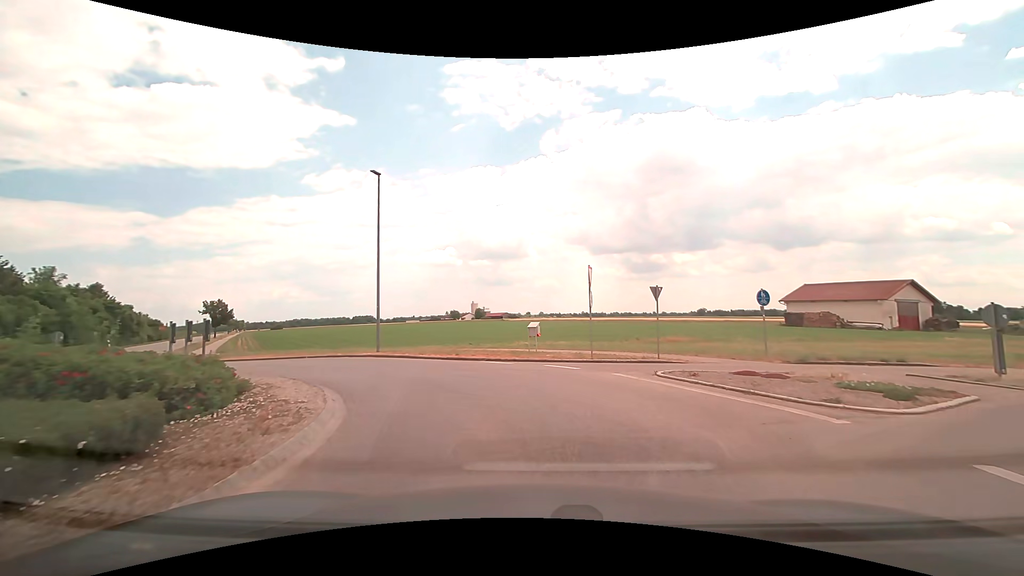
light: Day
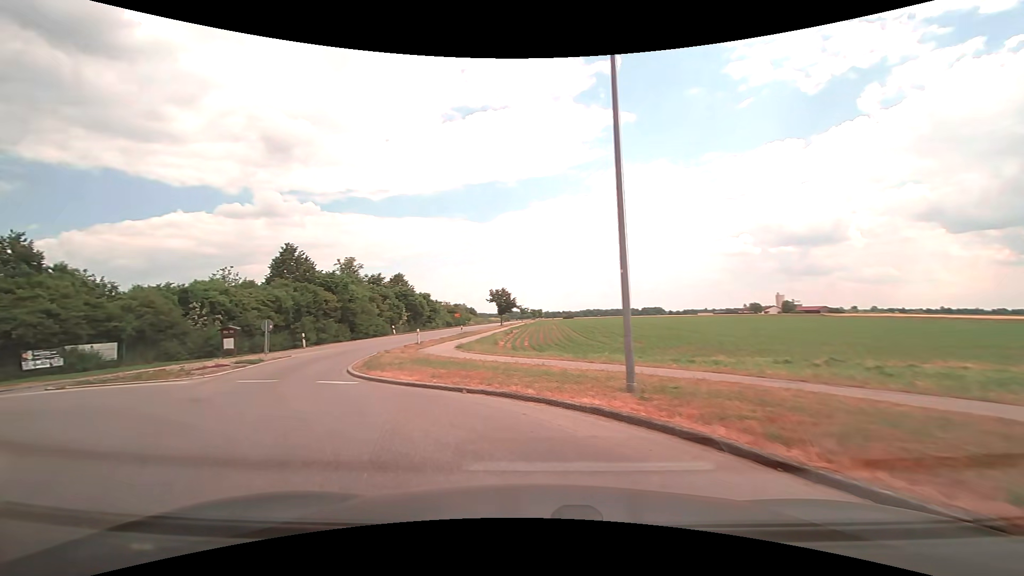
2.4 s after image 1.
(-2.8, +14.1) m; -32°
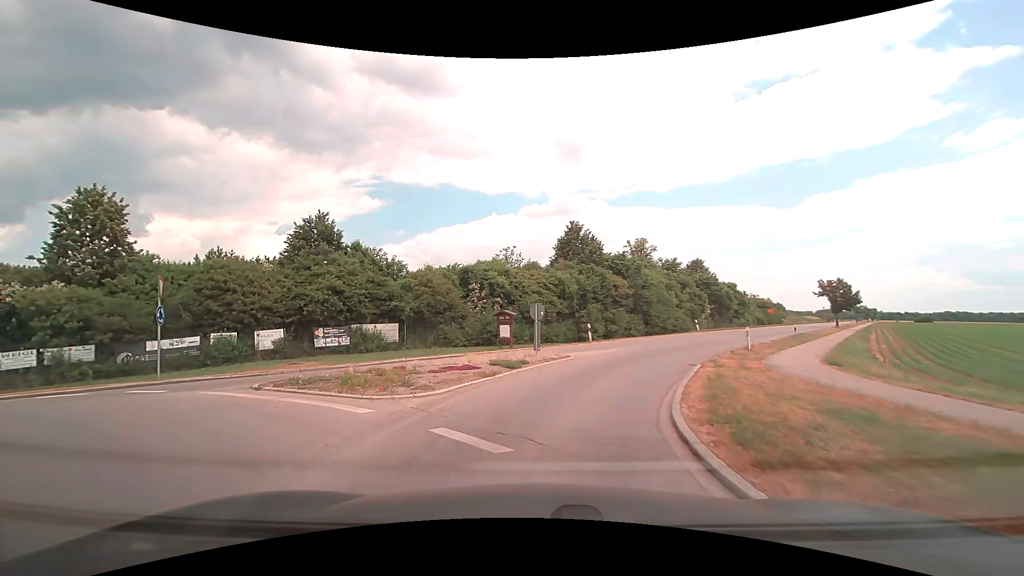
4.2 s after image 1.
(-3.0, +9.1) m; -33°
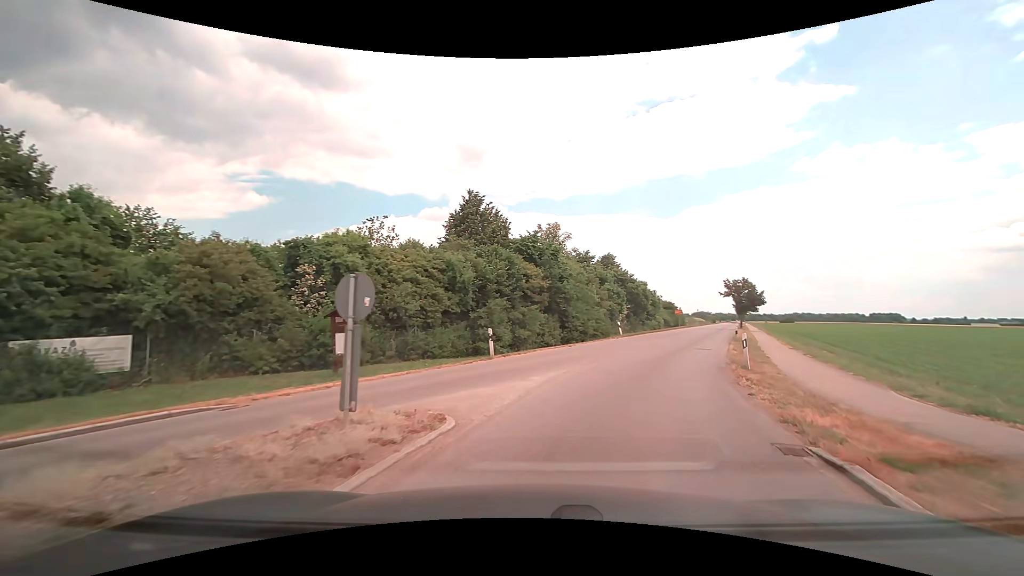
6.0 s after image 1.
(+0.5, +11.1) m; +11°
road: tertiary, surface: asphalt
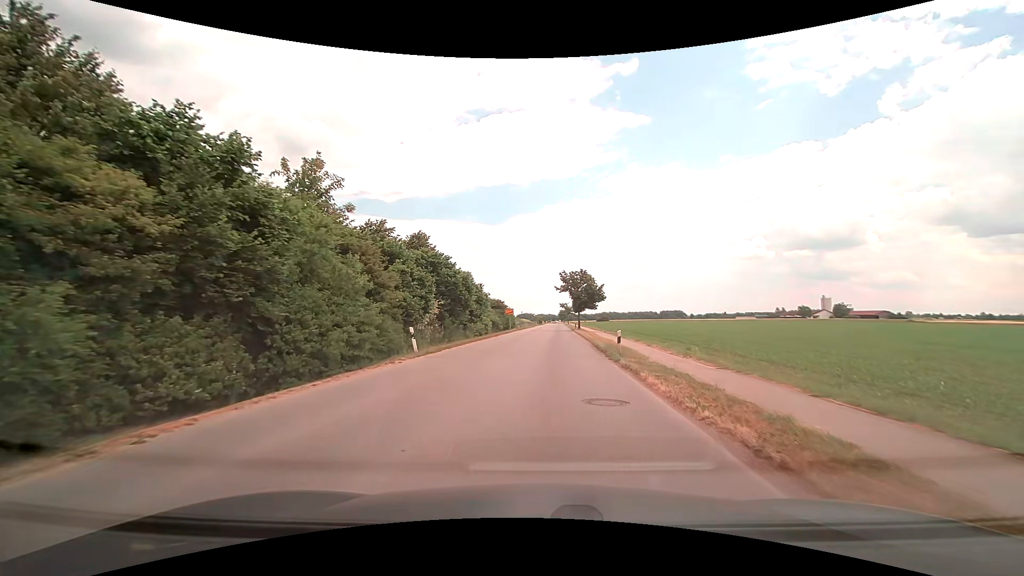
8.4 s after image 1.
(+3.8, +17.7) m; +20°
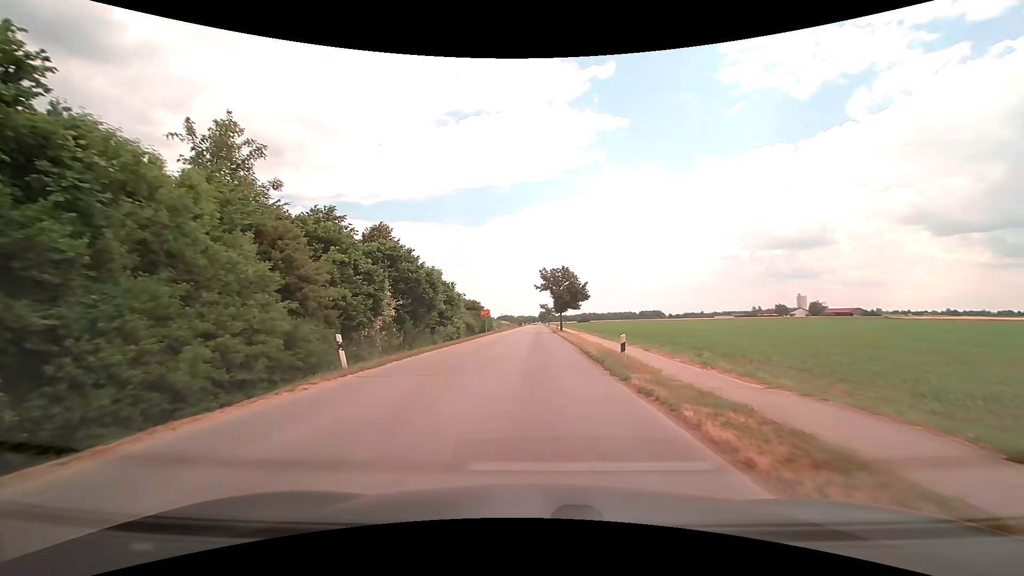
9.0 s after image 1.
(+0.1, +5.1) m; +3°
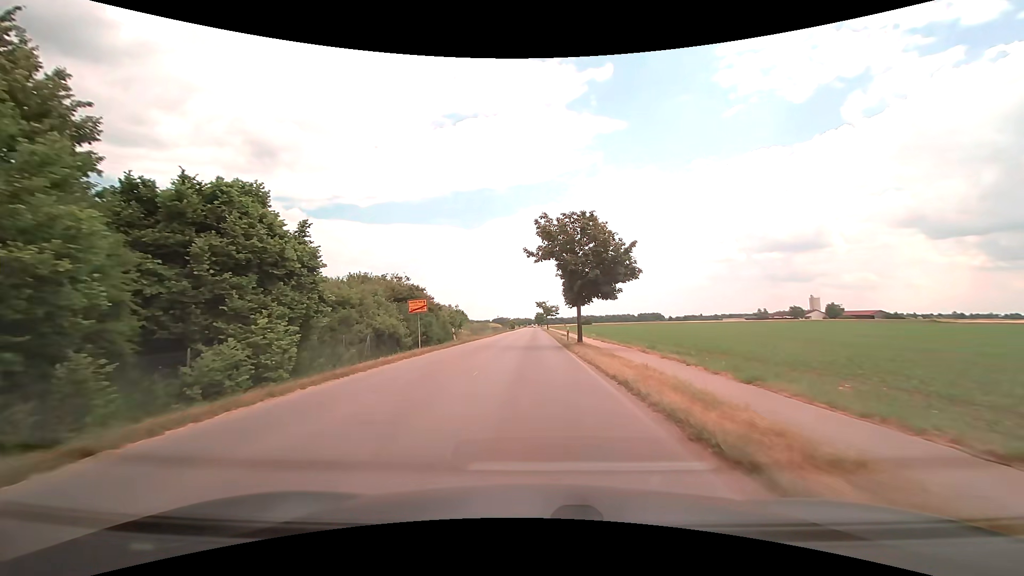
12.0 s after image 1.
(+0.1, +29.7) m; 0°
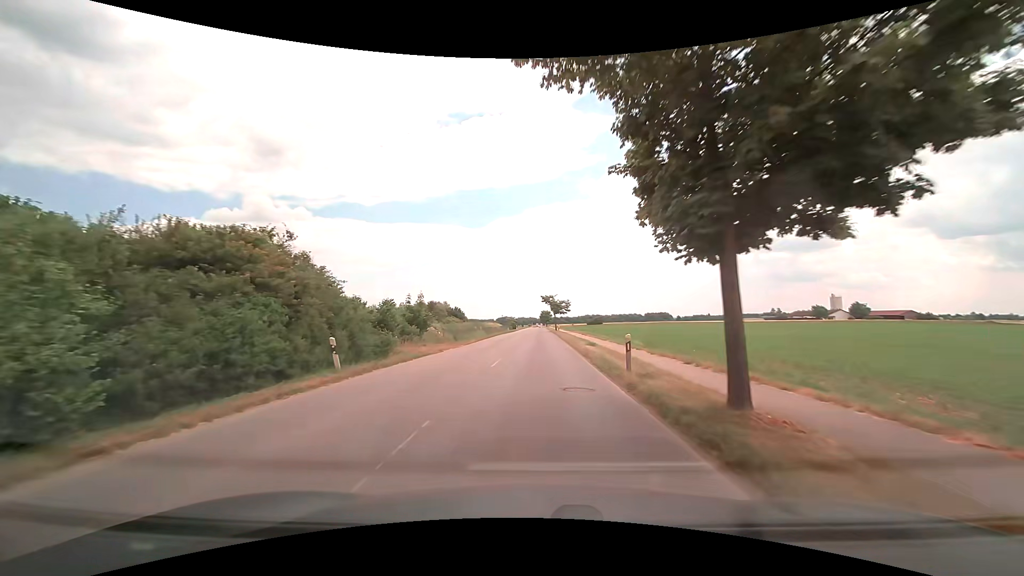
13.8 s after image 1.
(-0.1, +21.1) m; -1°
(0, +10) (0, +20) (0, +30) (0, +40) (0, +50) (0, +60) (+1, +70) (+1, +80) (+1, +90) (+1, +100) m
